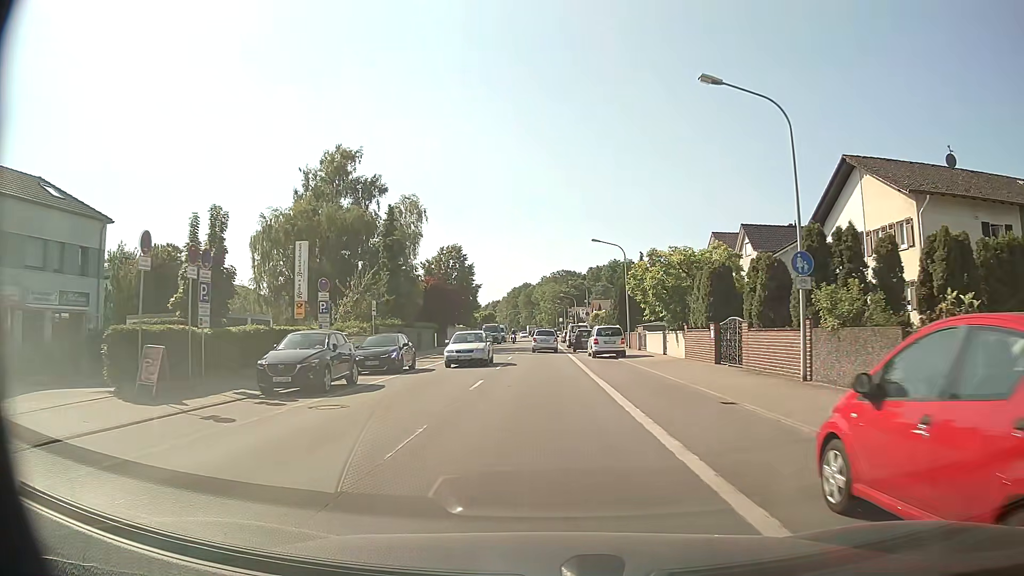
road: primary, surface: asphalt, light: Day
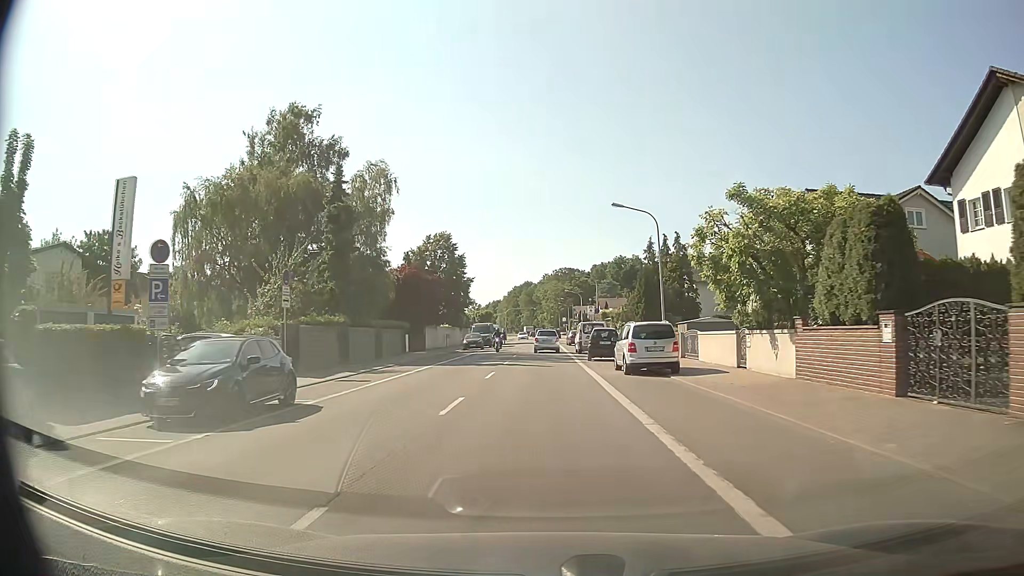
(-0.1, +13.6) m; -1°
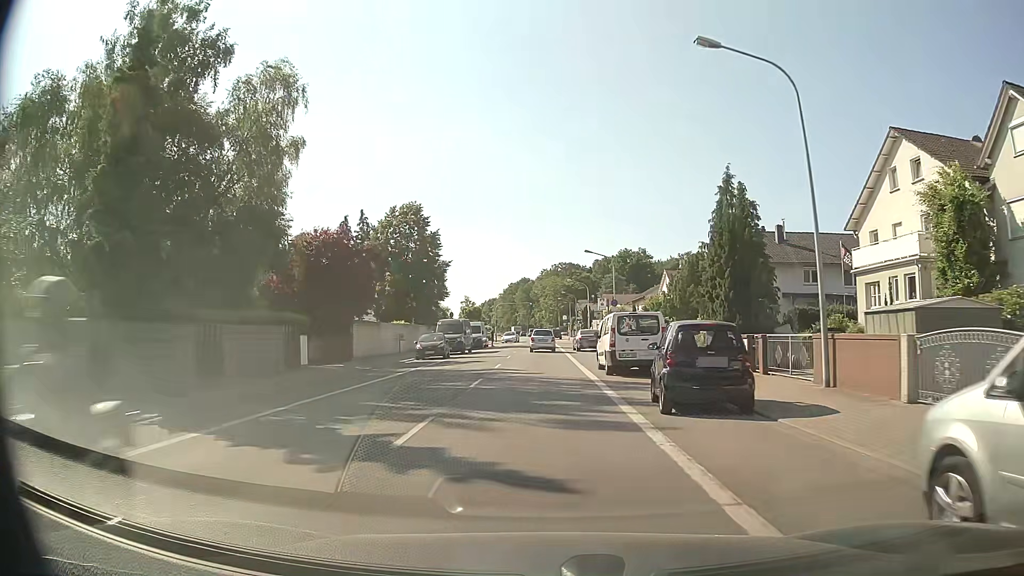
(+0.1, +20.5) m; +1°
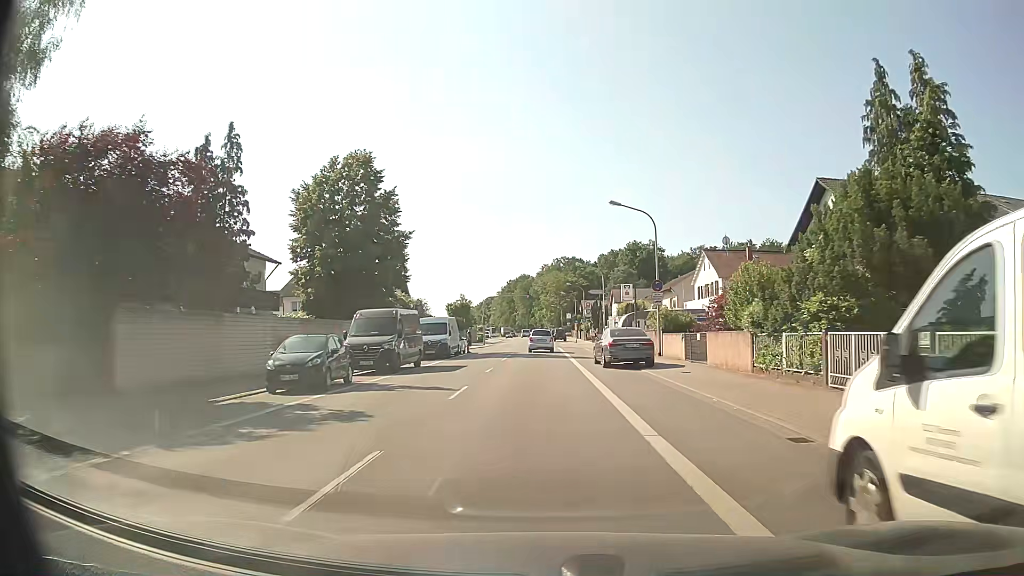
(0.0, +20.7) m; 0°
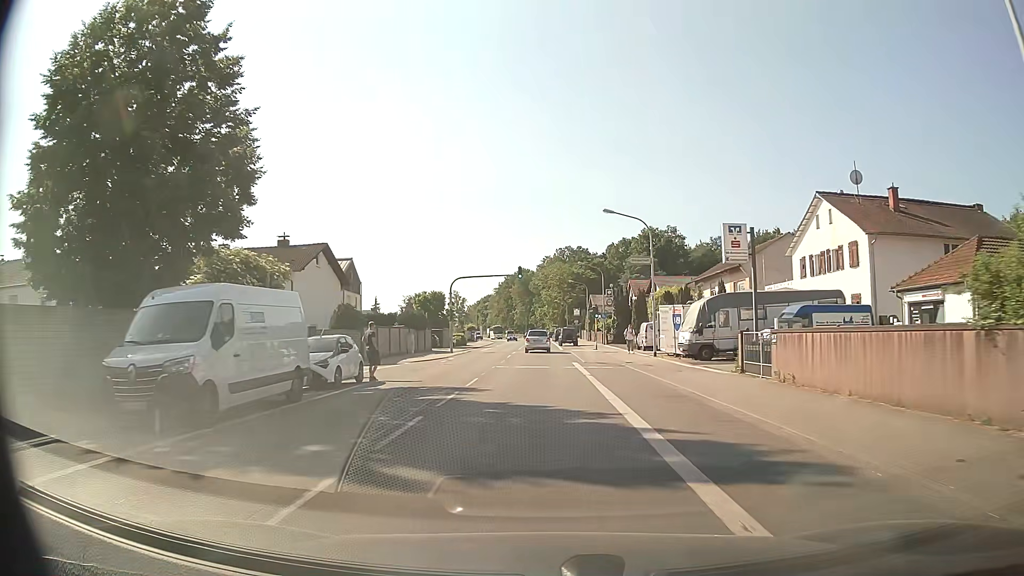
(-0.3, +28.2) m; 0°
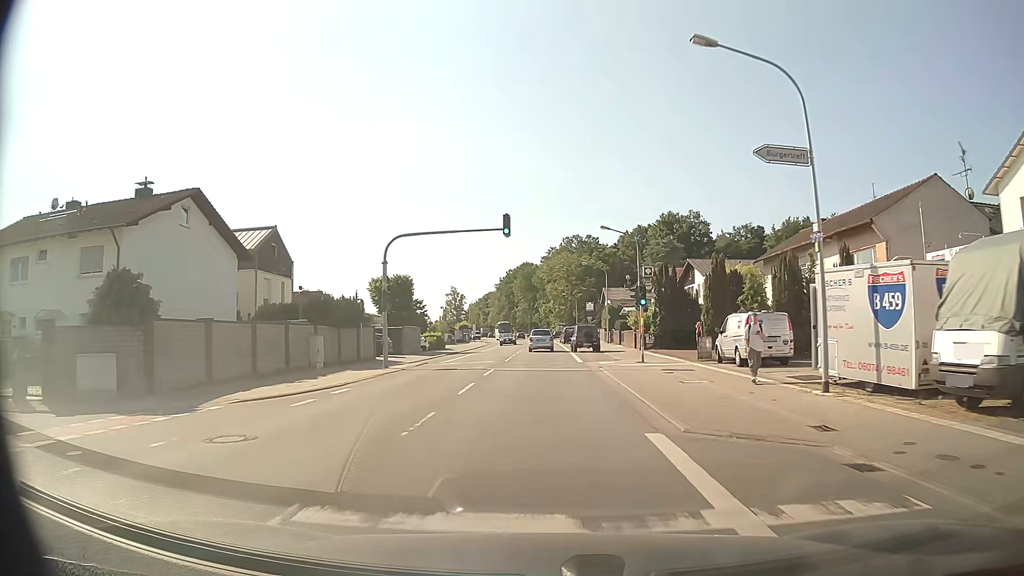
(-0.1, +21.7) m; 0°
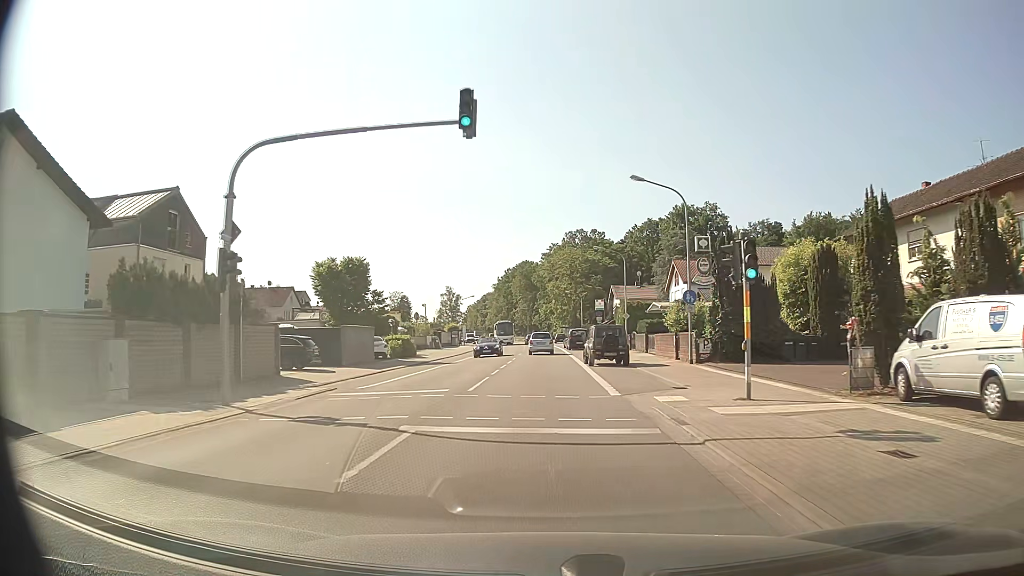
(-0.1, +14.6) m; 0°
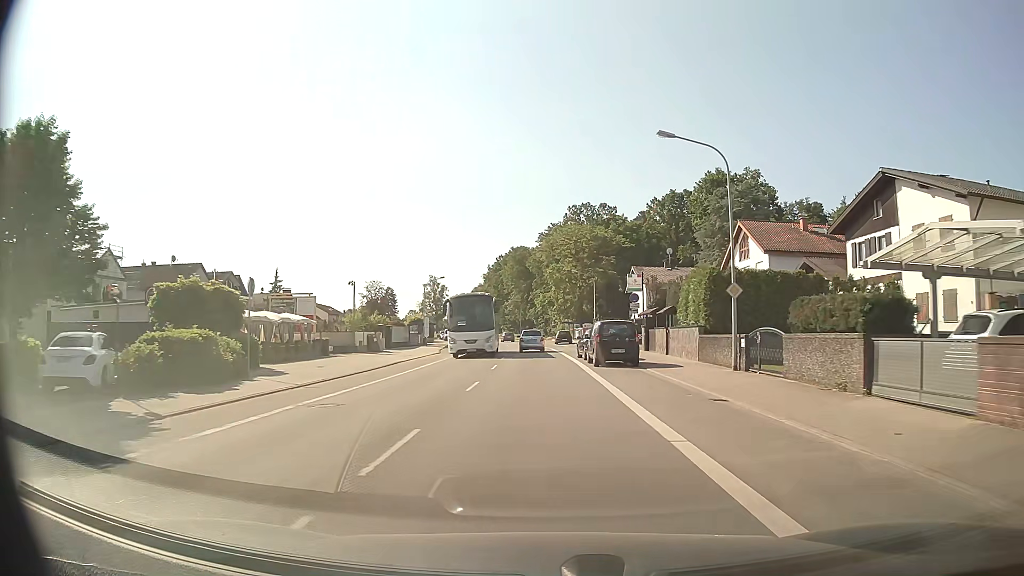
(0.0, +29.7) m; 0°
(0, +10) (0, +20) (0, +30) (0, +40) (-1, +50) (-1, +60) (-2, +70) (-2, +80) (-3, +90) (-5, +100) m
